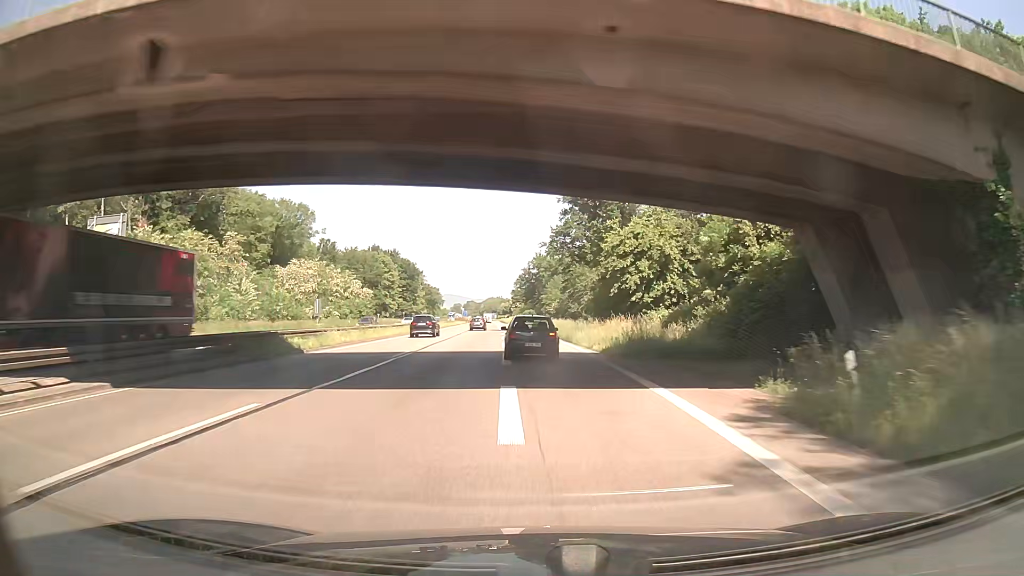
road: trunk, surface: asphalt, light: Day
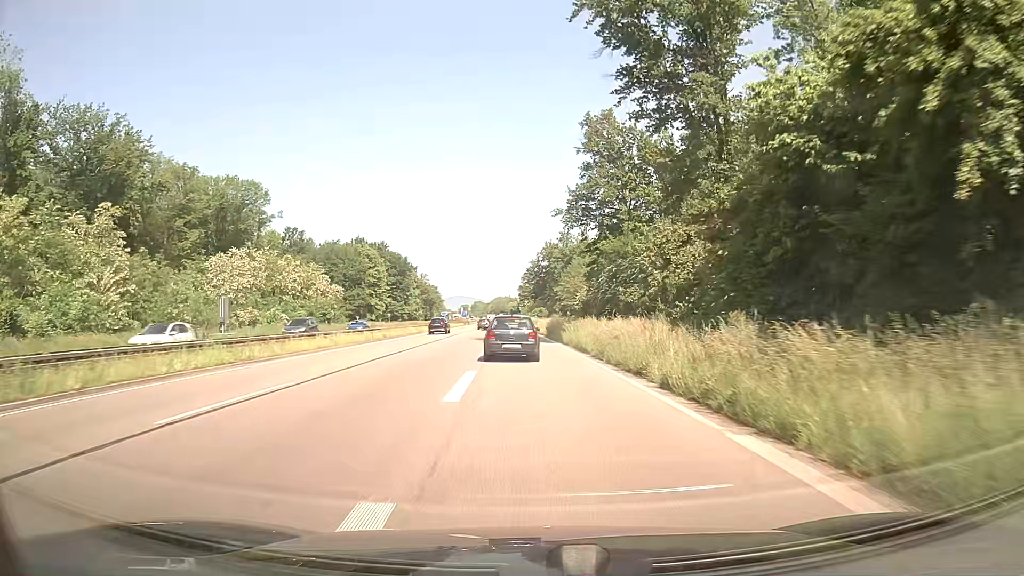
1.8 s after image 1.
(0.0, +32.3) m; -1°
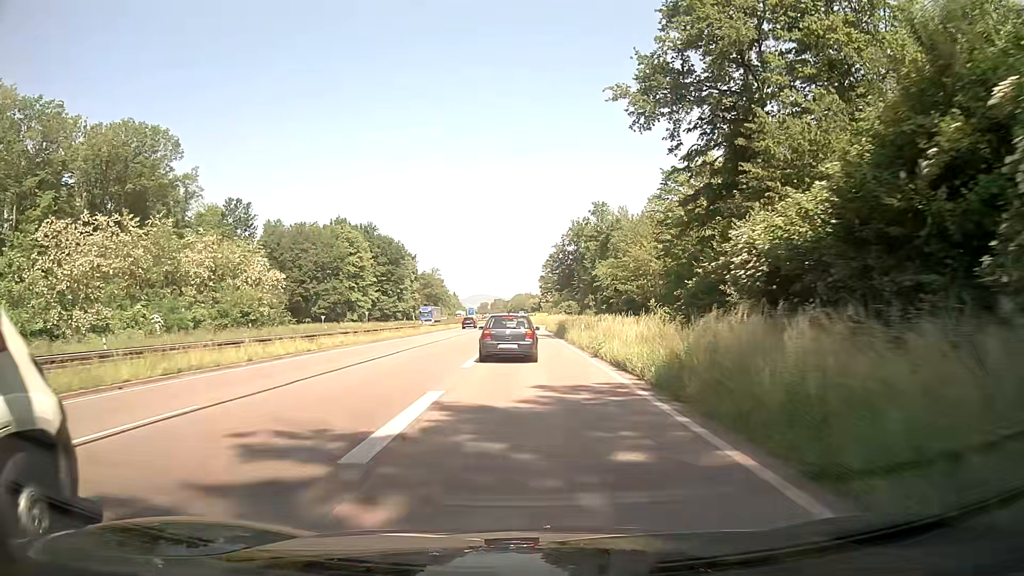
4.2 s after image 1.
(-0.6, +40.5) m; -2°
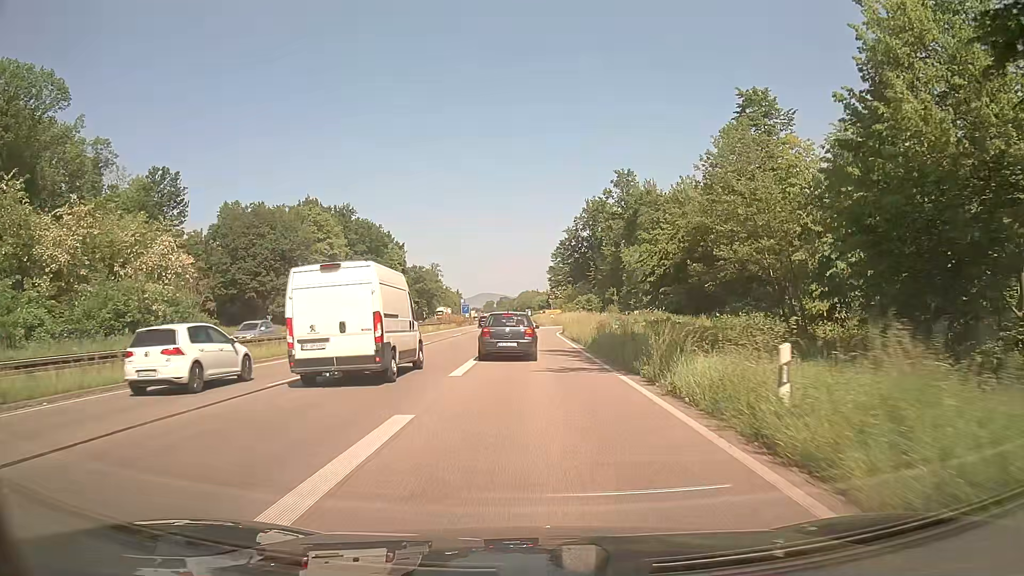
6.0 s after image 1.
(-0.2, +26.9) m; 0°
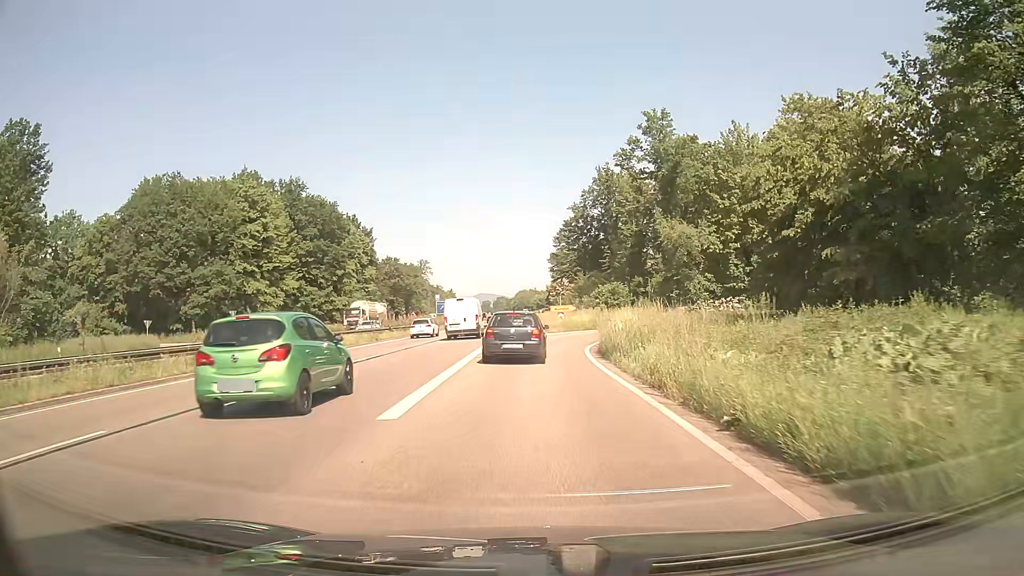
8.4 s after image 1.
(-0.1, +30.0) m; 0°
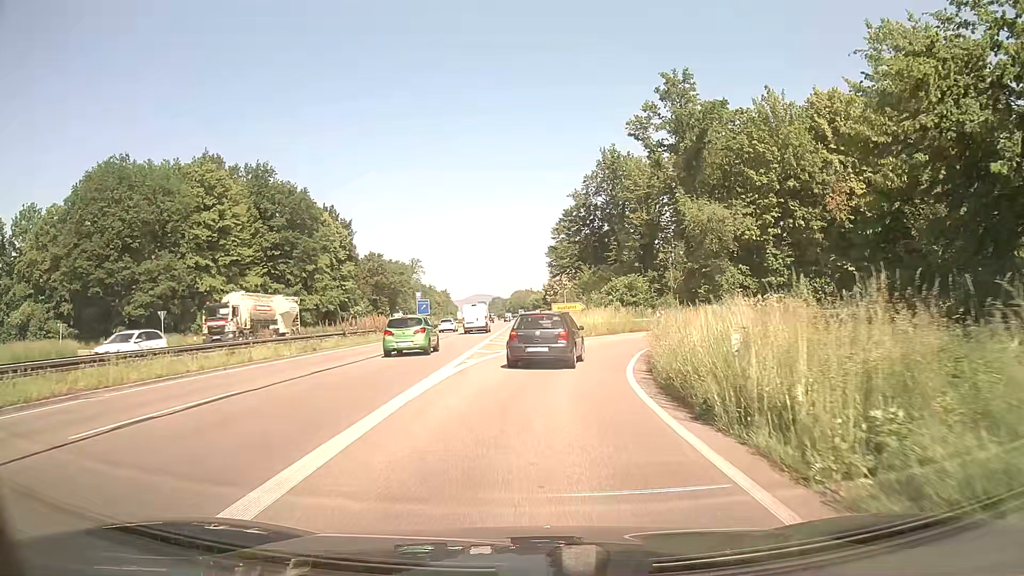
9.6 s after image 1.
(0.0, +12.8) m; 0°
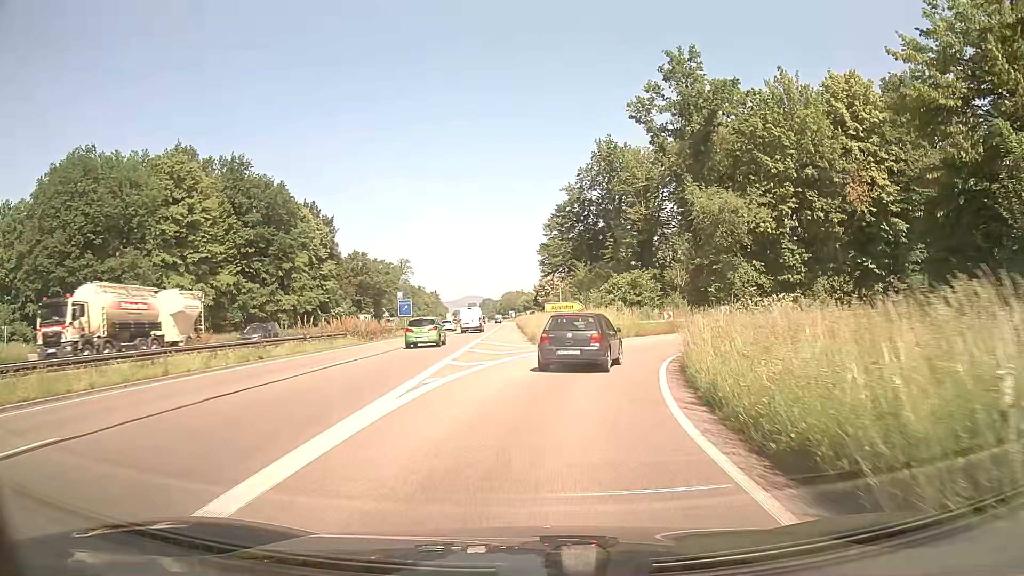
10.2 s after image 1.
(0.0, +6.0) m; +1°
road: trunk_link
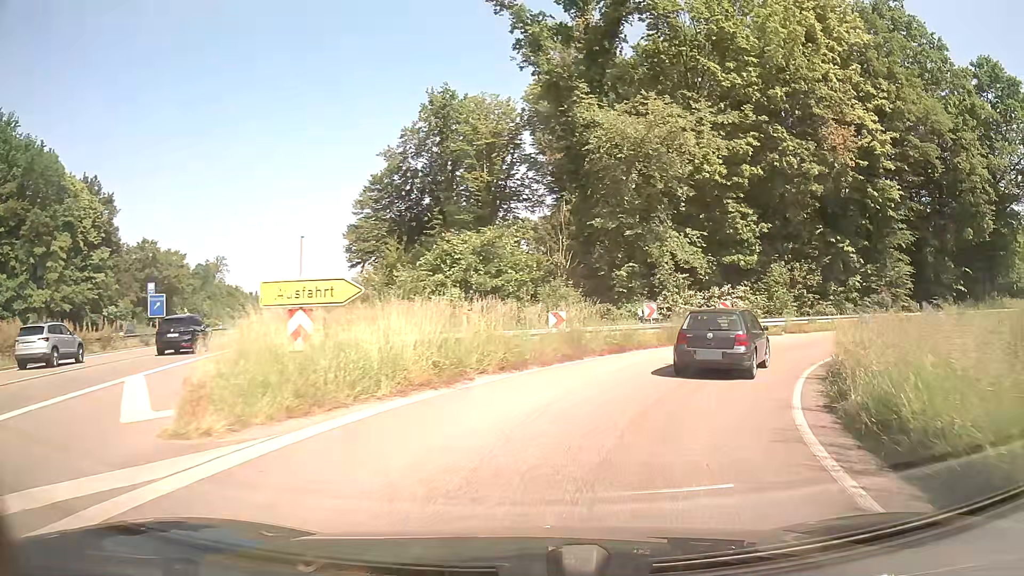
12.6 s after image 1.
(+2.0, +22.1) m; +15°
